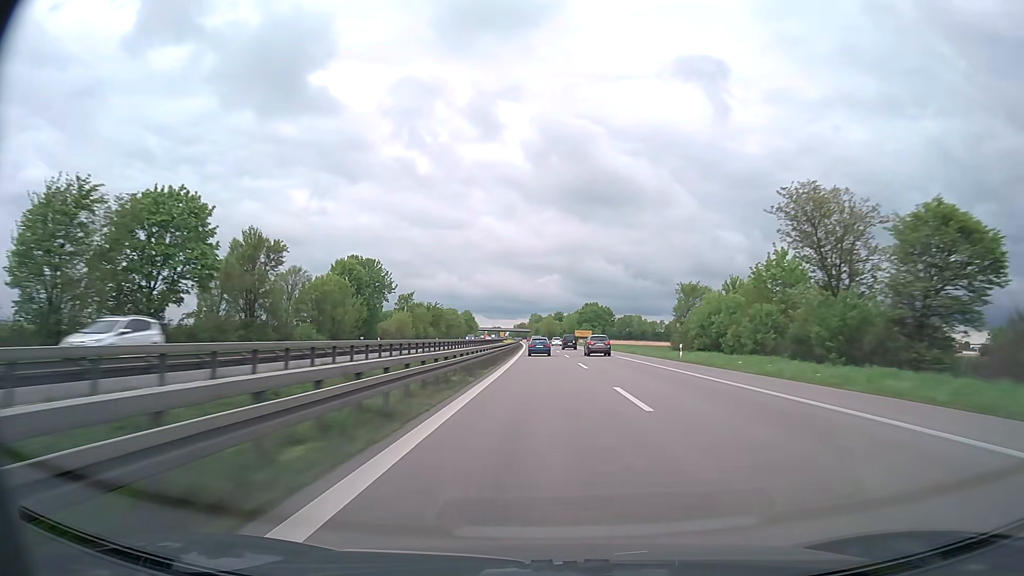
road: trunk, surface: asphalt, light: Day
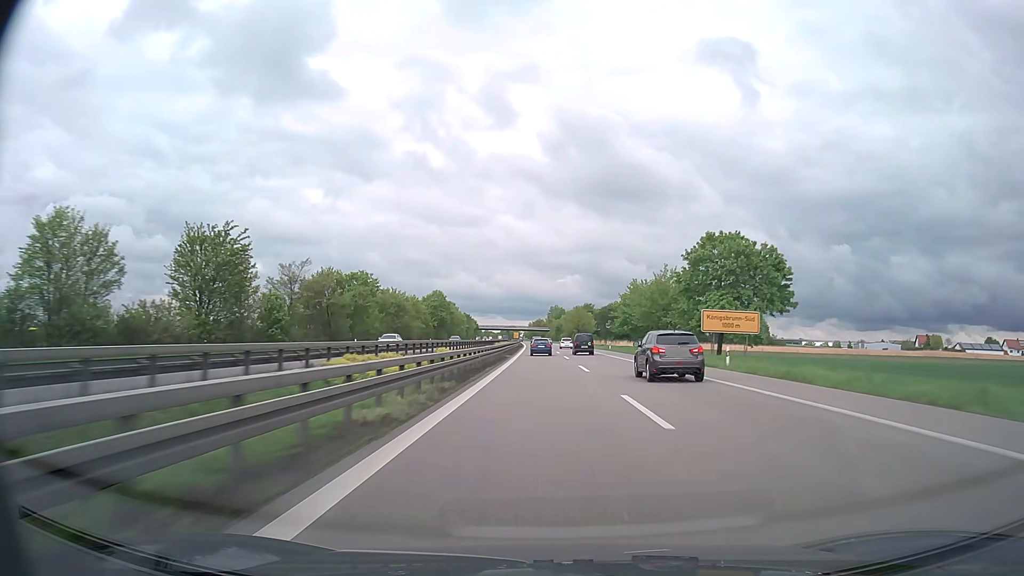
(-1.7, +110.3) m; -2°
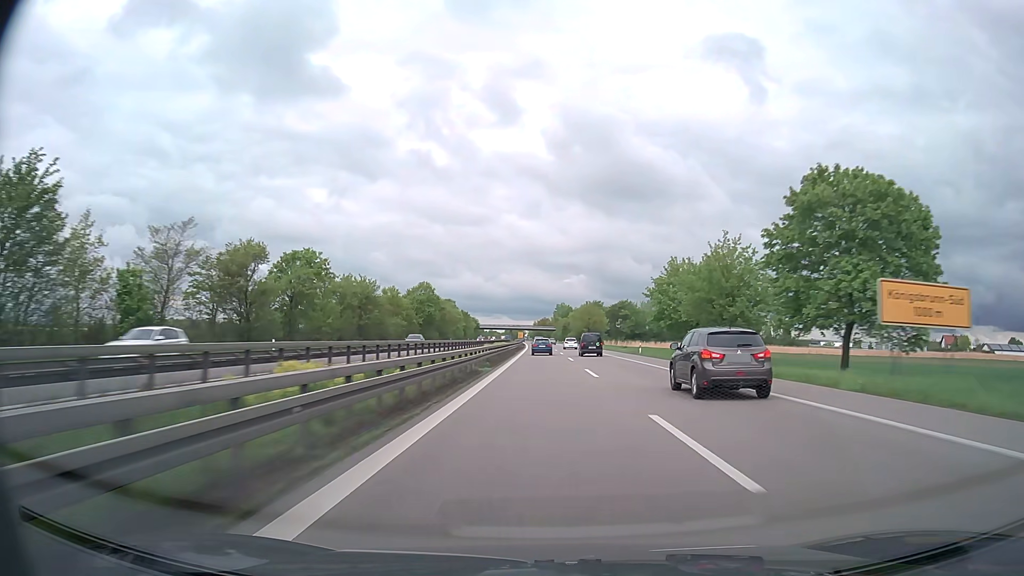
(-0.1, +22.1) m; -1°
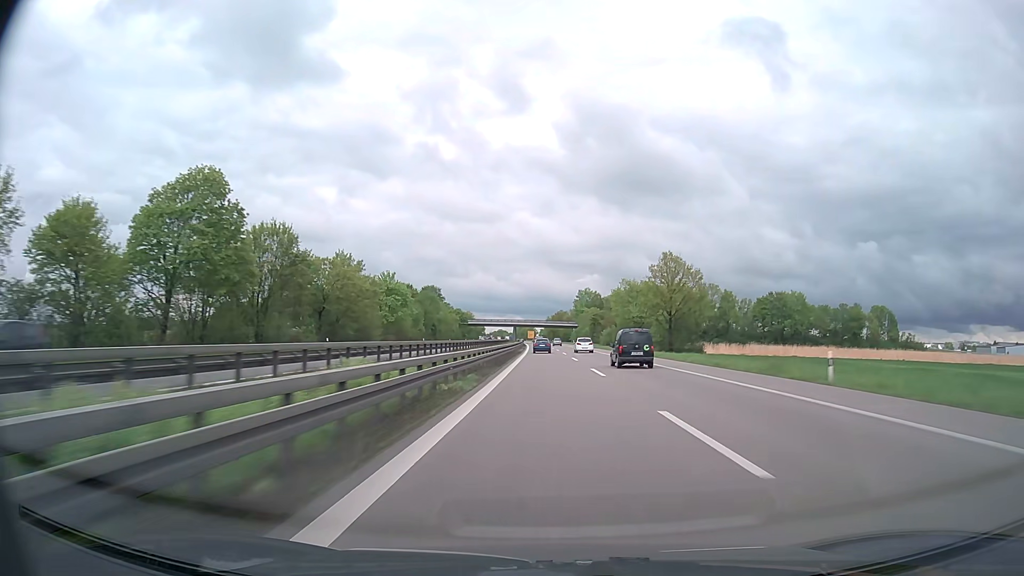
(-1.2, +89.5) m; -1°
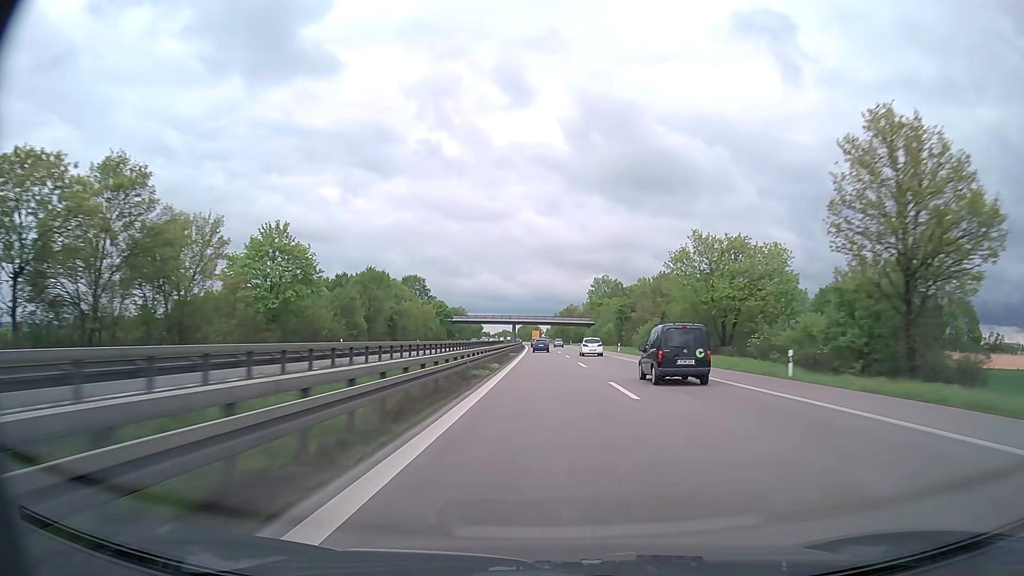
(-0.2, +45.3) m; 0°
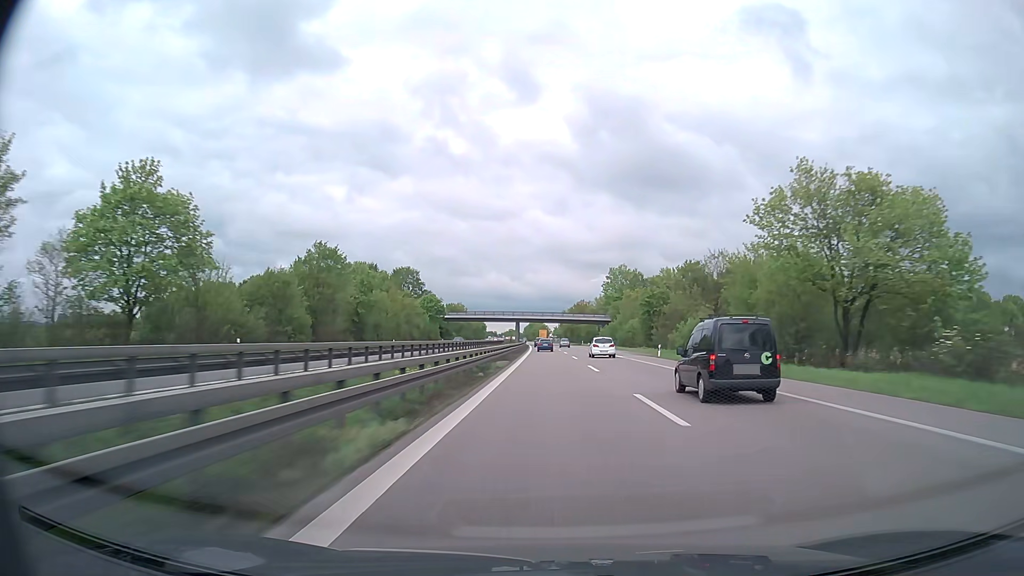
(-0.2, +22.8) m; -1°
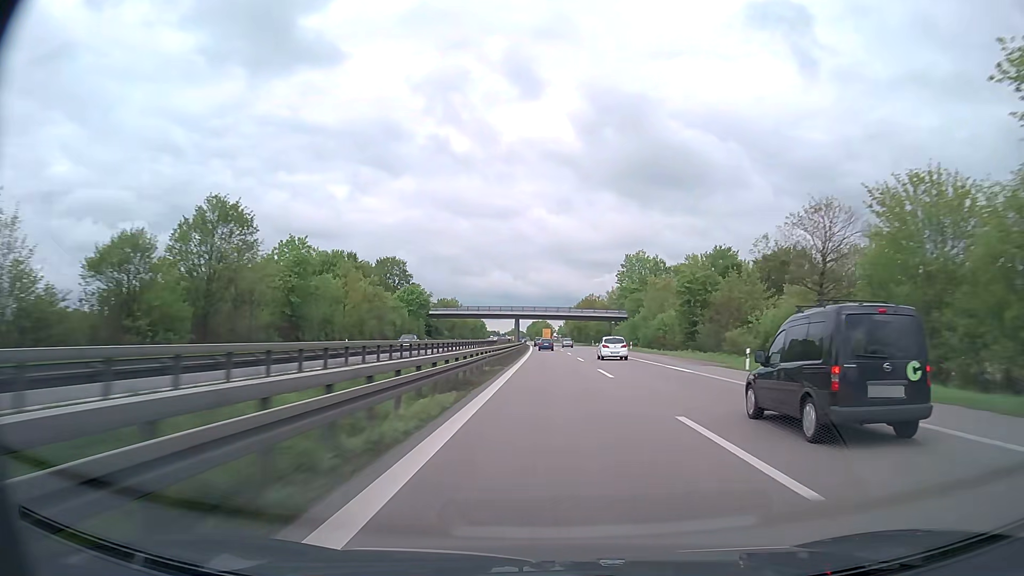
(-0.1, +22.8) m; 0°
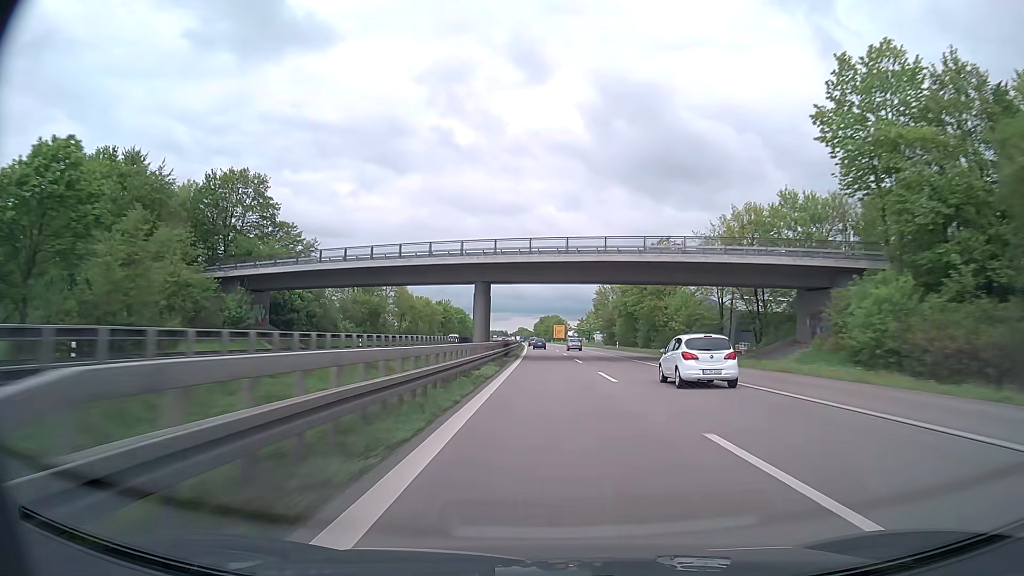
(-0.7, +92.1) m; -1°
(0, +10) (0, +20) (0, +30) (0, +40) (0, +50) (-1, +60) (-1, +70) (-1, +80) (-1, +90) (-2, +100) m
